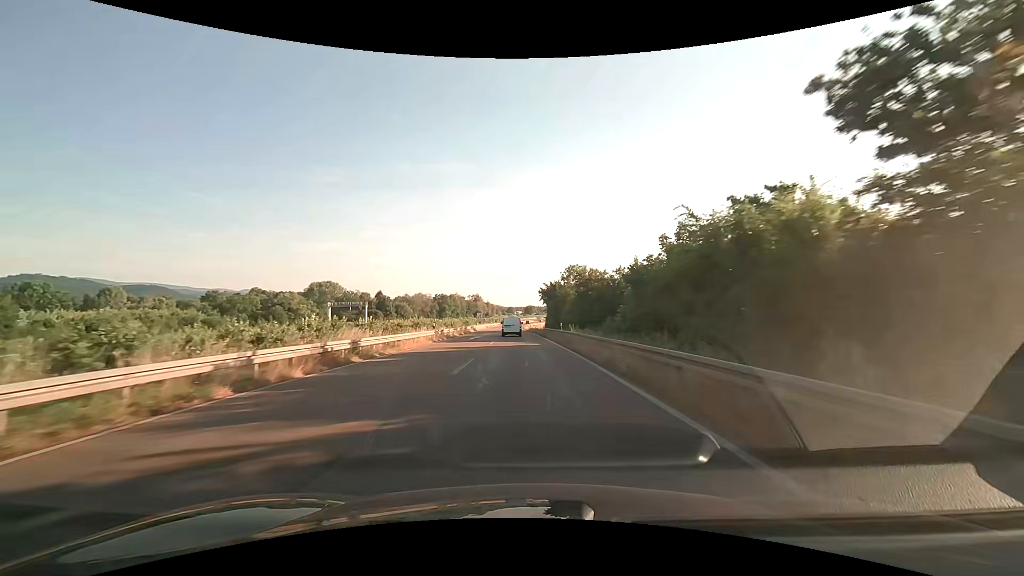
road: trunk_link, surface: asphalt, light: Day
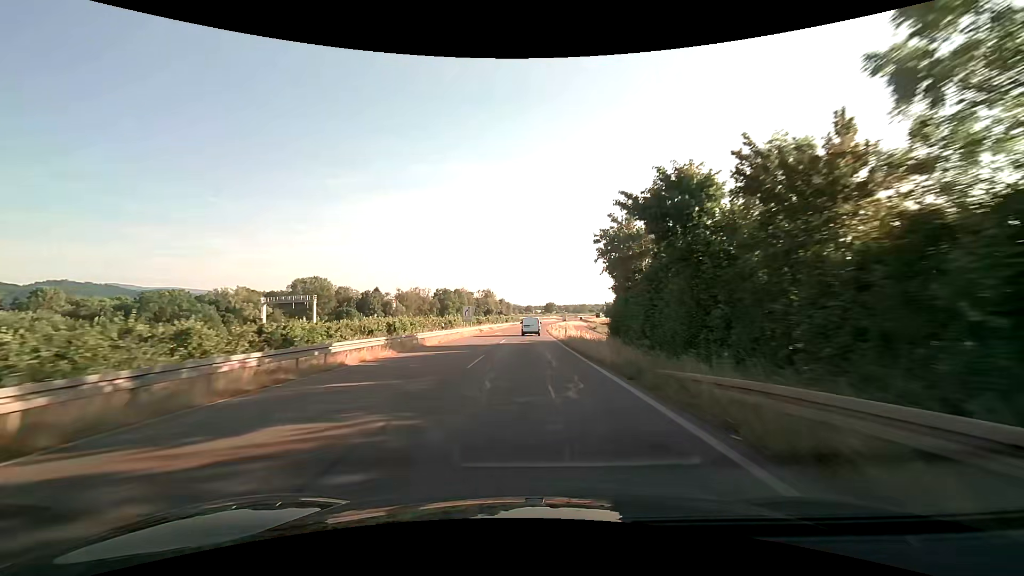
(-1.1, +52.4) m; -2°
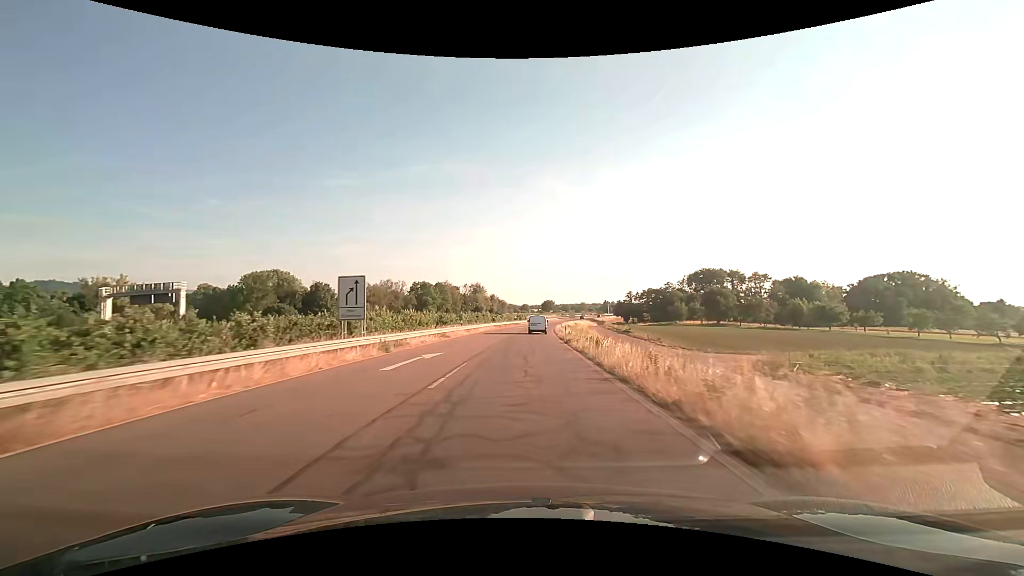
(0.0, +40.7) m; 0°
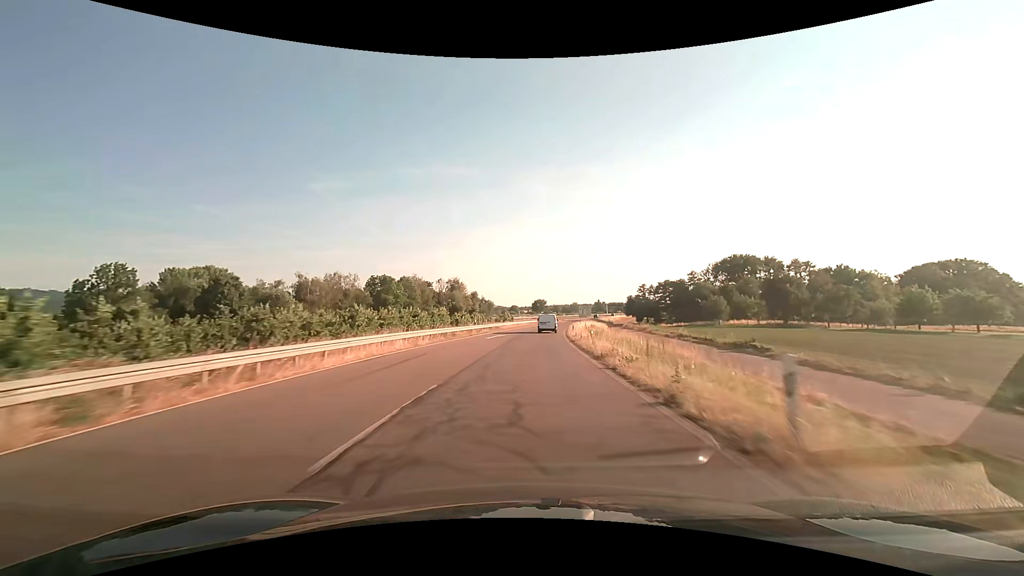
(+0.3, +41.7) m; +1°
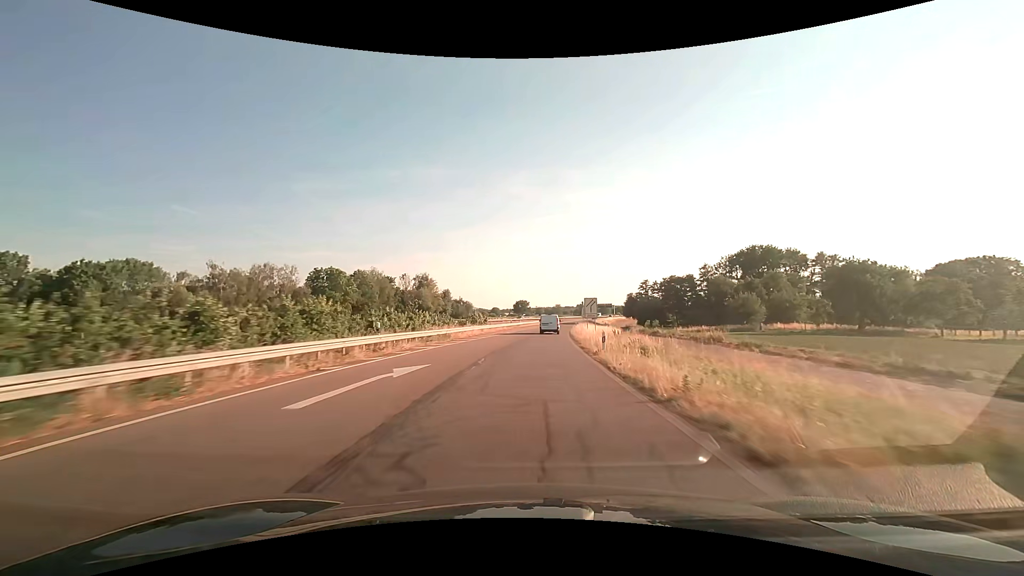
(+0.4, +28.3) m; +2°
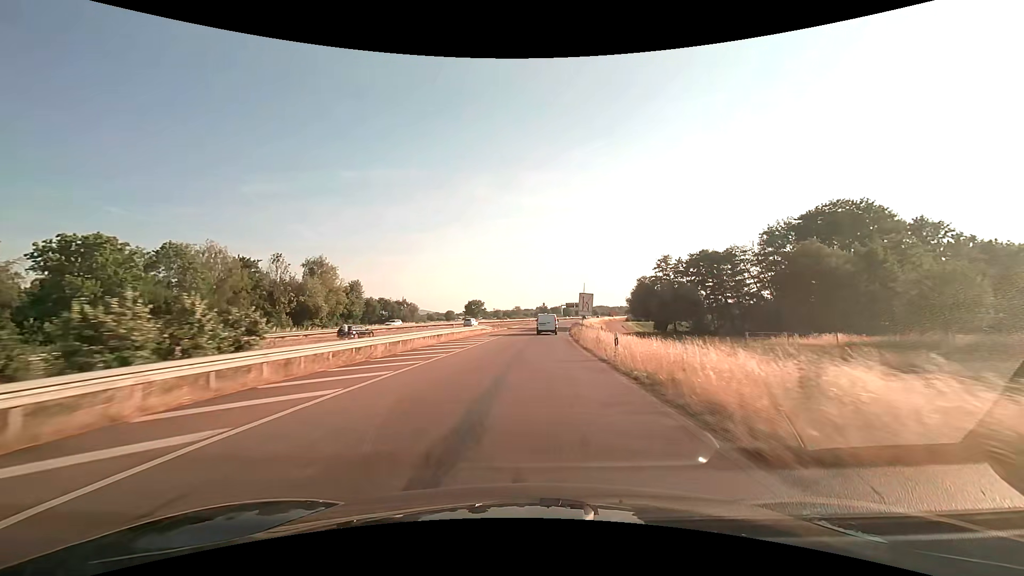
(+2.5, +56.8) m; +5°
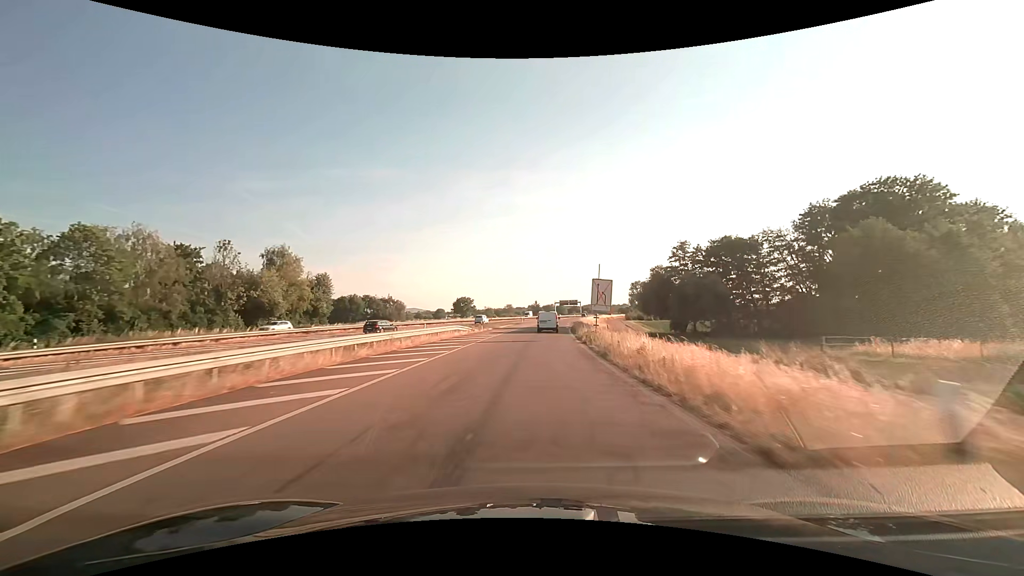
(+0.1, +14.1) m; +1°
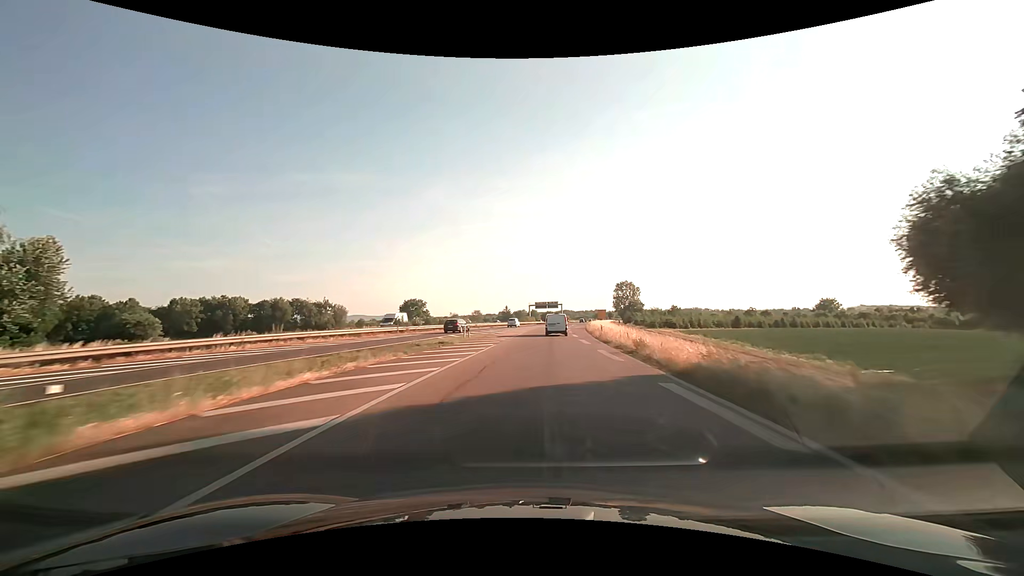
(+1.6, +55.1) m; +3°
(0, +10) (0, +20) (+1, +30) (+1, +40) (+2, +50) (+2, +60) (+3, +70) (+4, +80) (+5, +90) (+6, +100) m
